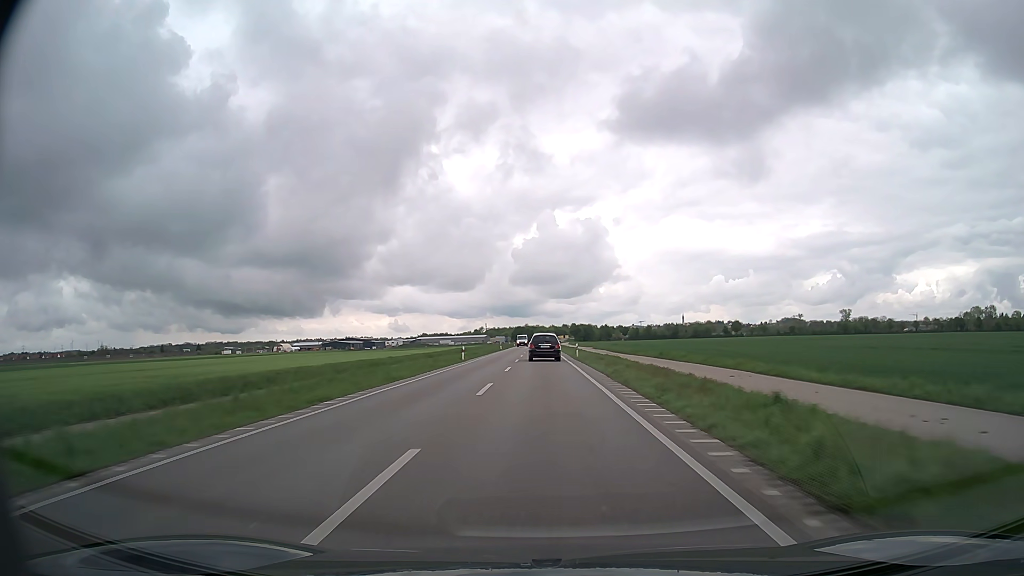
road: primary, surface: asphalt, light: Day
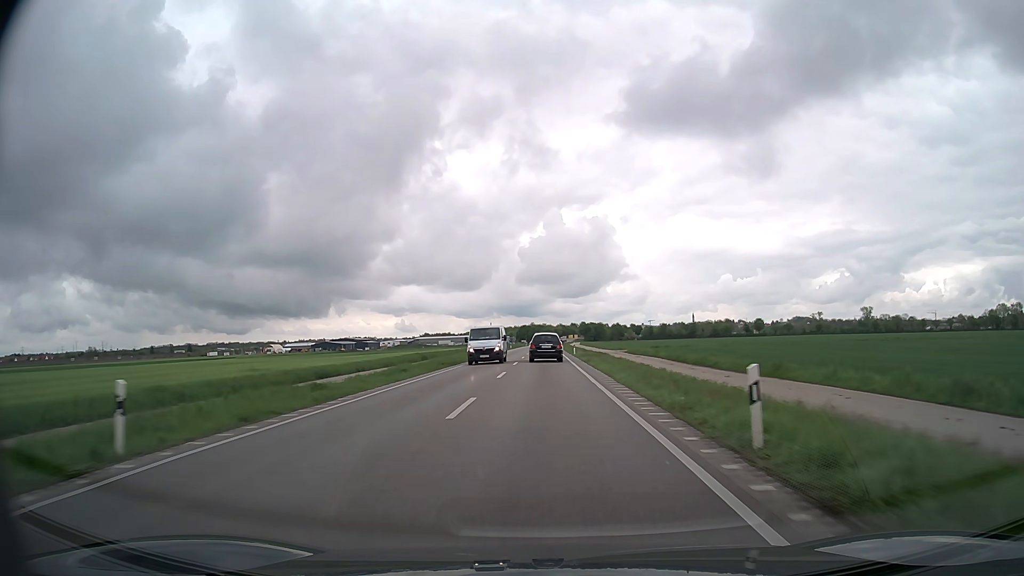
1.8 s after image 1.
(-0.2, +41.0) m; -1°
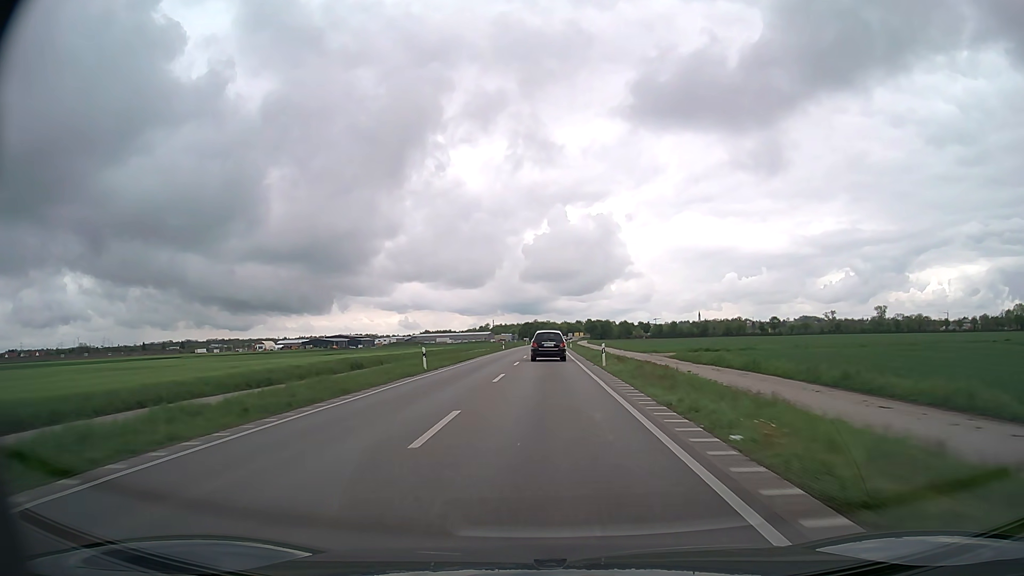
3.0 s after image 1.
(-0.1, +27.3) m; 0°
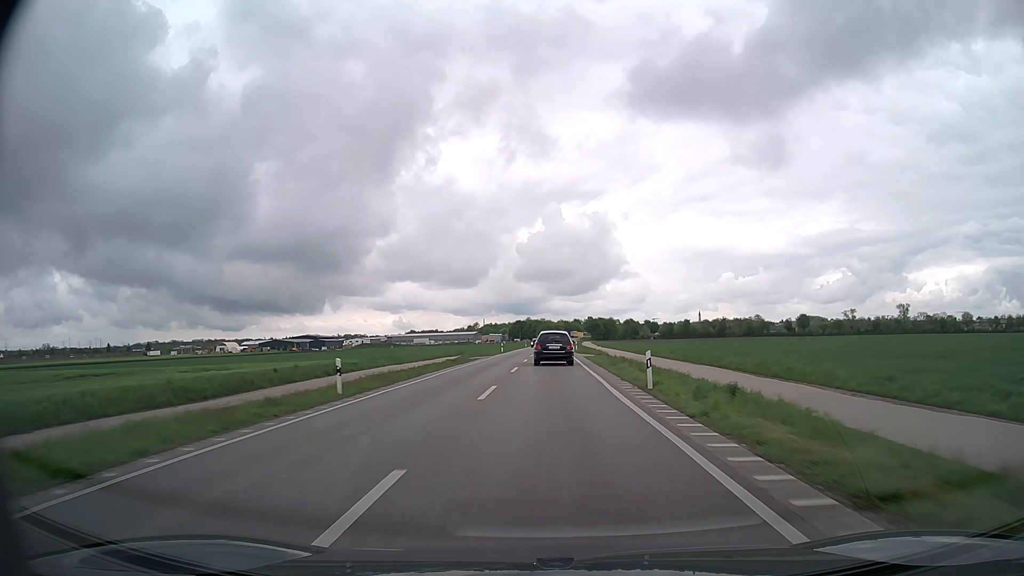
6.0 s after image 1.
(0.0, +65.5) m; 0°
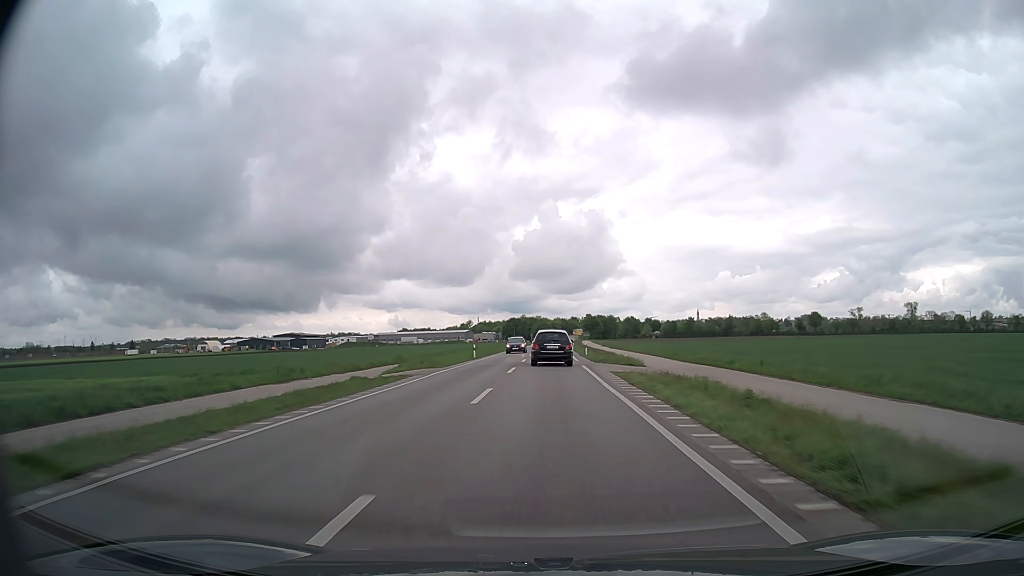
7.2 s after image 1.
(+0.1, +25.2) m; 0°
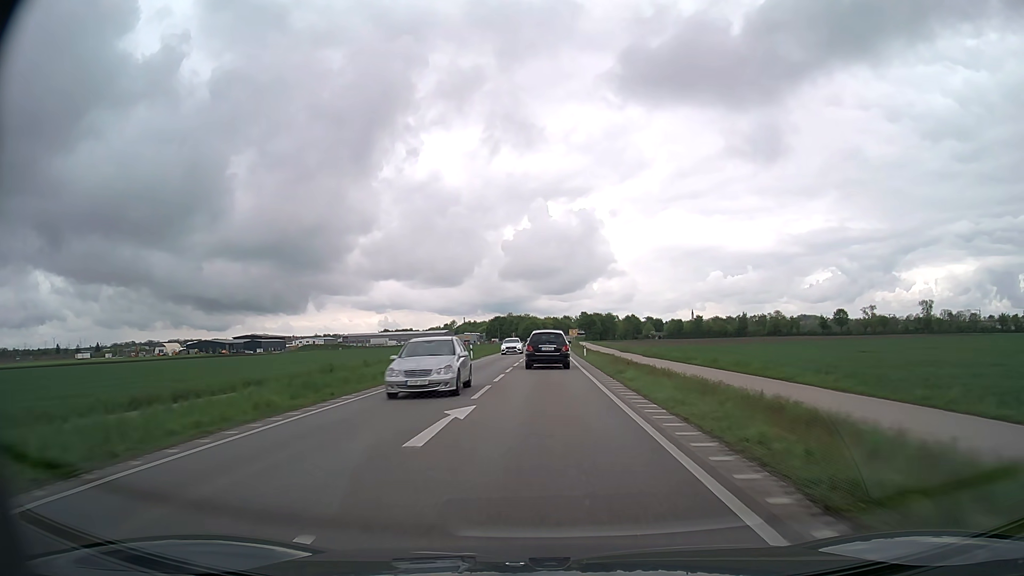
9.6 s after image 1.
(+0.3, +49.3) m; +1°
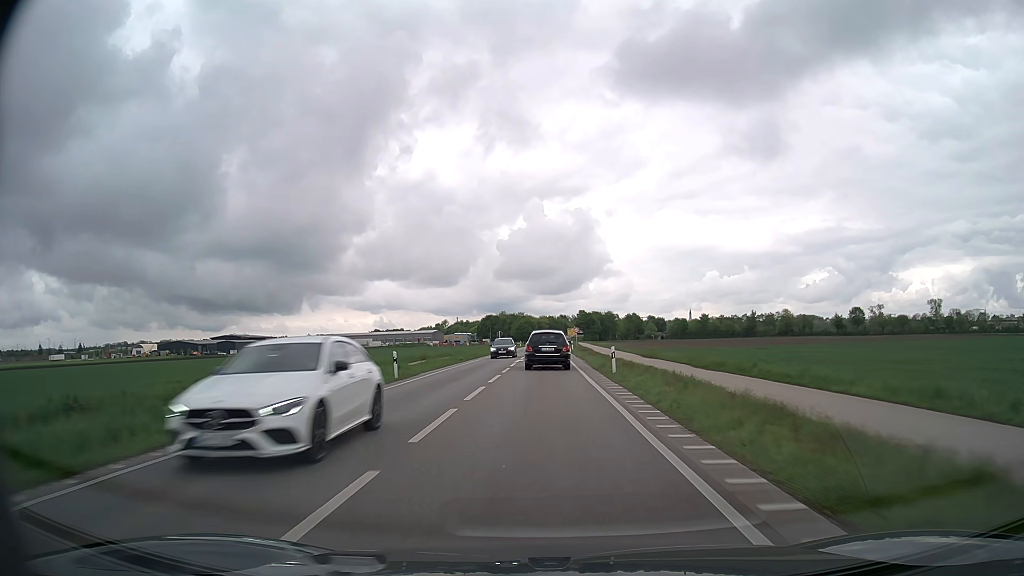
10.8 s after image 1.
(+0.1, +24.3) m; 0°
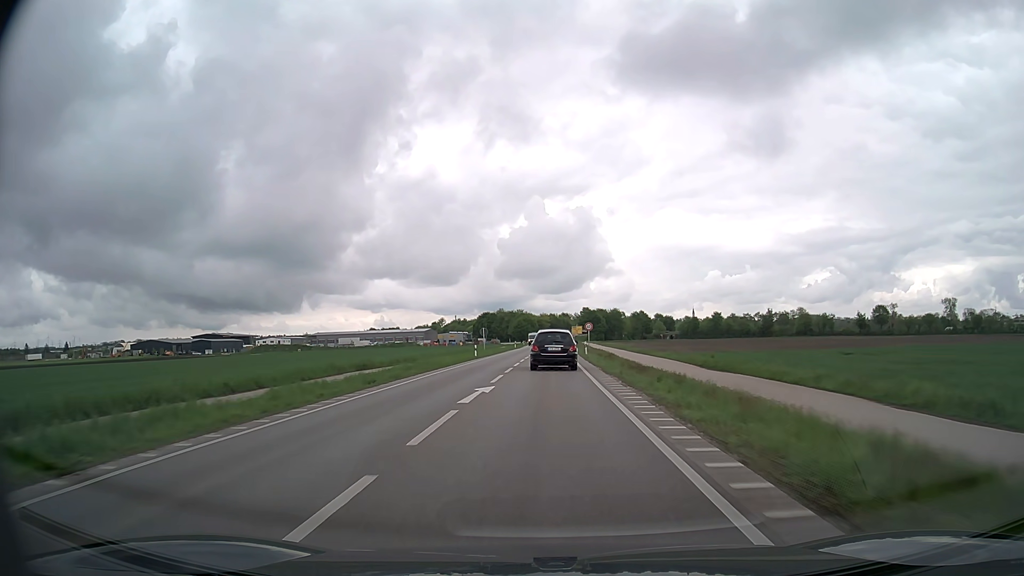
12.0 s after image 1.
(0.0, +24.3) m; 0°
(0, +10) (0, +20) (0, +30) (0, +40) (0, +50) (0, +60) (+1, +70) (+1, +80) (+1, +90) (+1, +100) m
